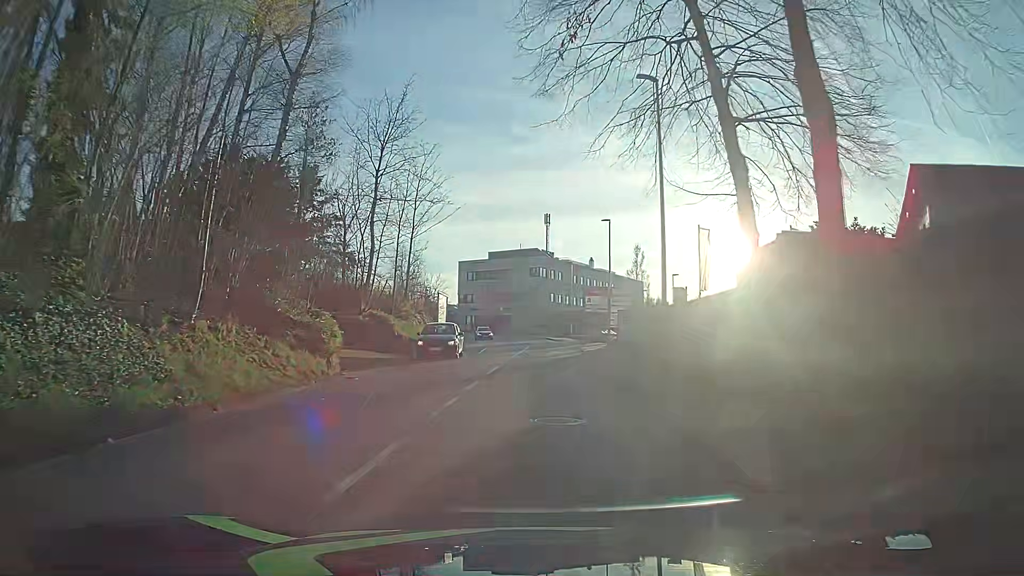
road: tertiary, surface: asphalt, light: Day
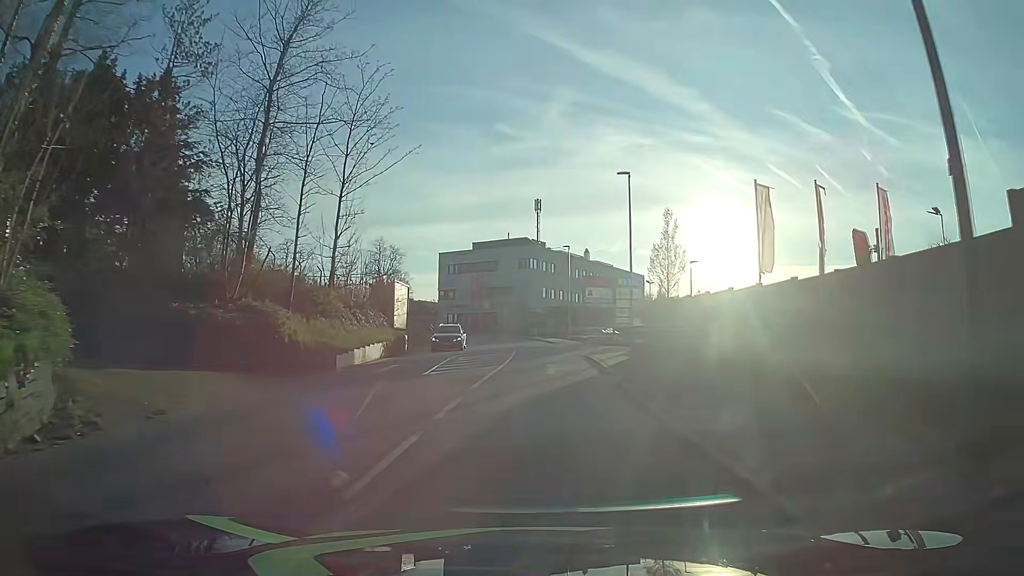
(+0.3, +13.4) m; +1°
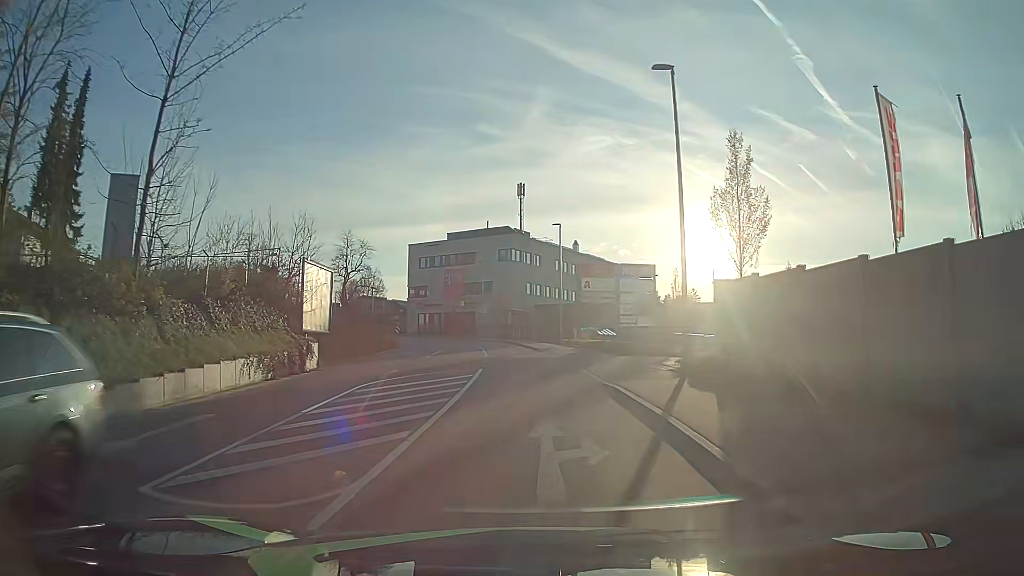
(+0.5, +13.3) m; +2°
(0, +10) (0, +20) (0, +30) (-1, +40) (-2, +50) (-4, +60) (-7, +69) (-11, +78) (-17, +87) (-22, +95) m
